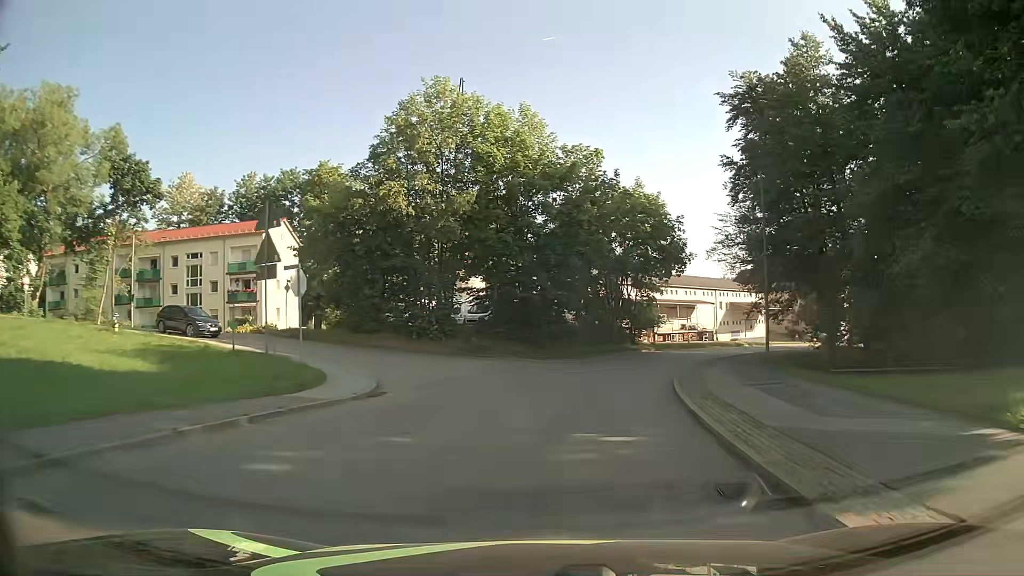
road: unclassified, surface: asphalt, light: Day
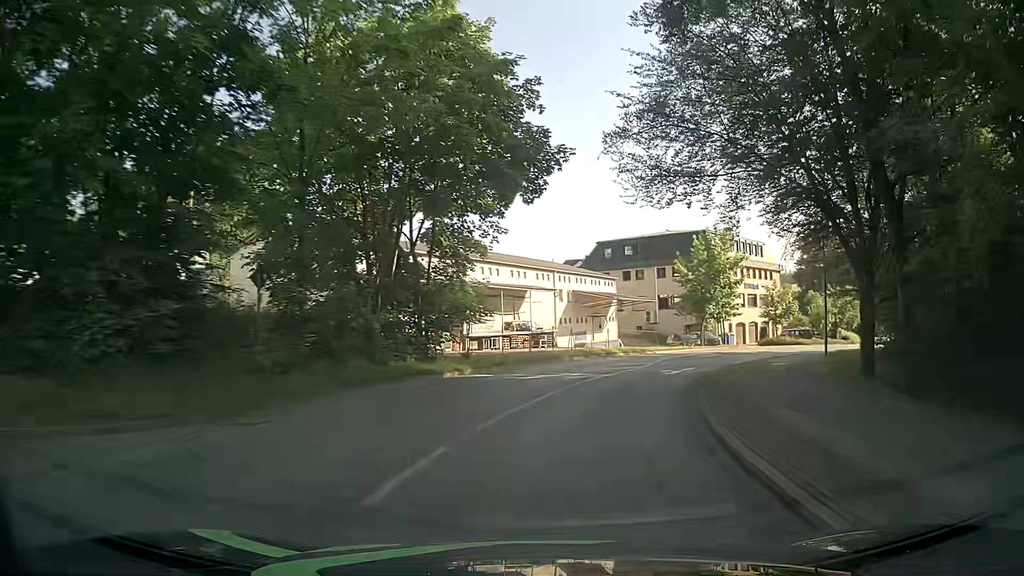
(+3.6, +26.4) m; +17°
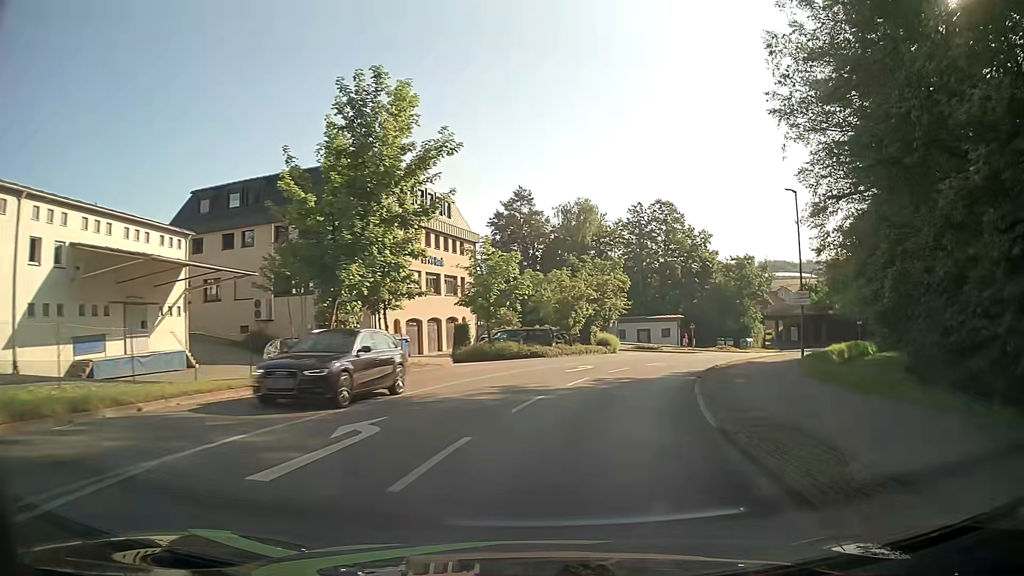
(+8.0, +31.6) m; +29°
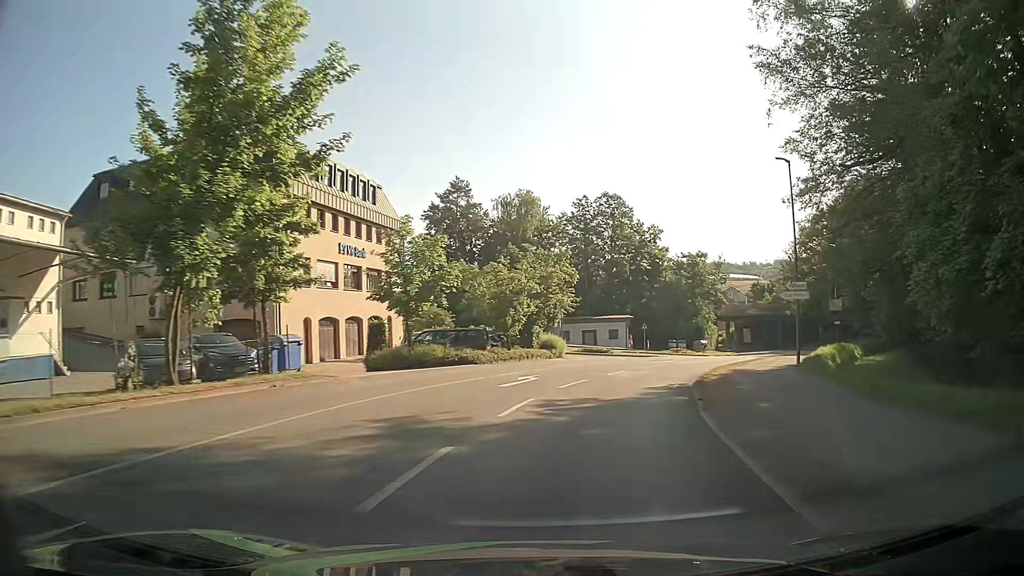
(+0.3, +6.7) m; +5°
(+1, +10) (+3, +20) (+6, +29) (+10, +38) (+15, +47) (+21, +55) (+26, +64) (+30, +73) (+34, +82) (+36, +92) m
